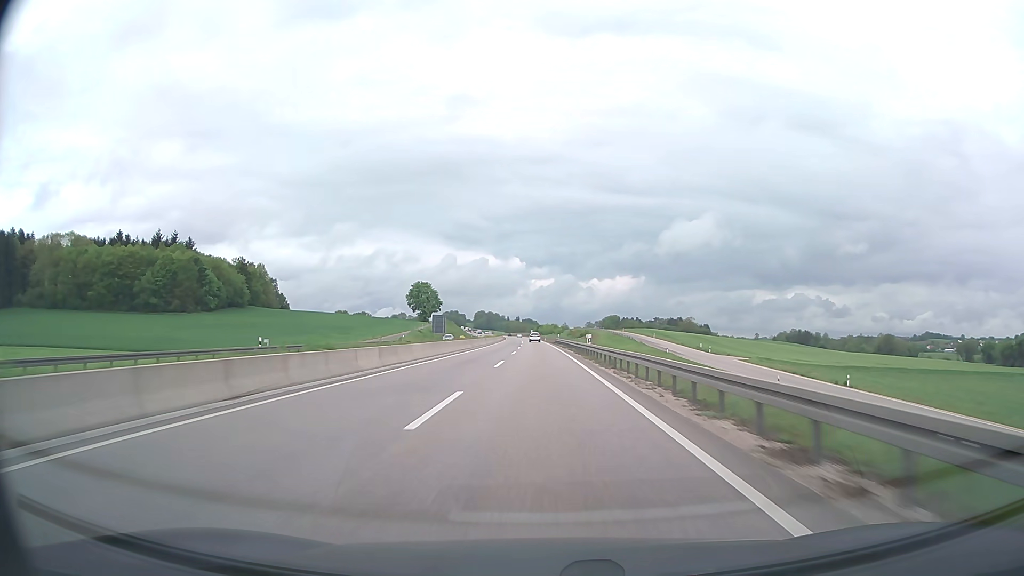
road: trunk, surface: asphalt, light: Day
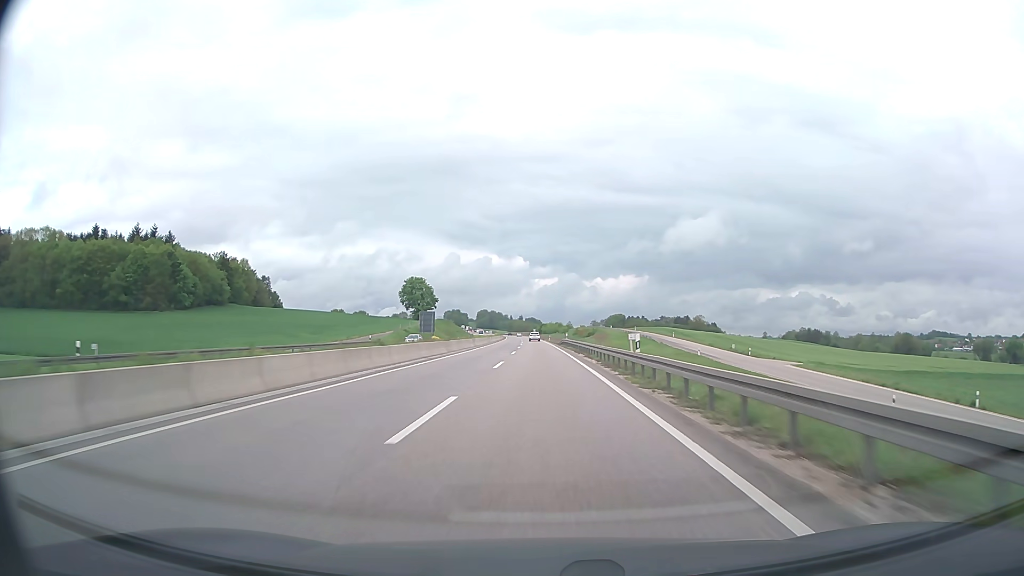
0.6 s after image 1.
(-0.1, +19.3) m; 0°
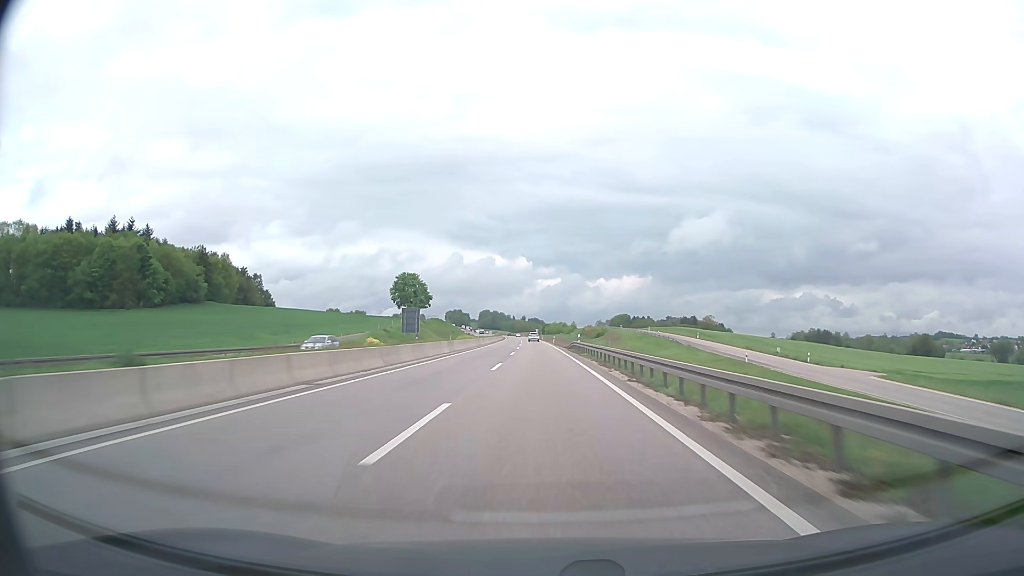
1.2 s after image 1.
(0.0, +19.3) m; 0°
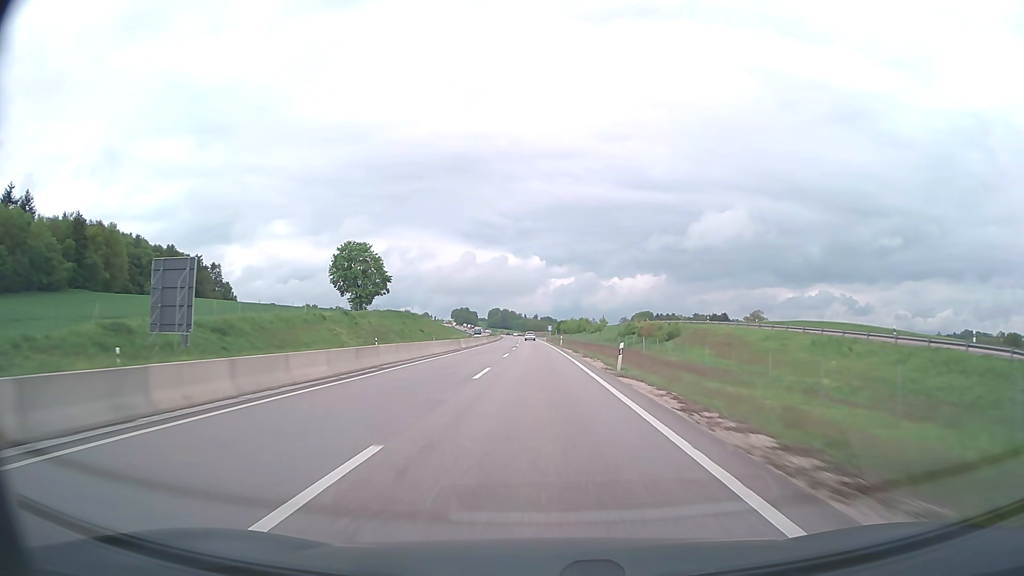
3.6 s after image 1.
(-0.7, +77.3) m; -1°
(0, +10) (0, +20) (0, +30) (0, +40) (0, +50) (-1, +60) (-1, +70) (-1, +80) (-1, +90) (-2, +100) m
